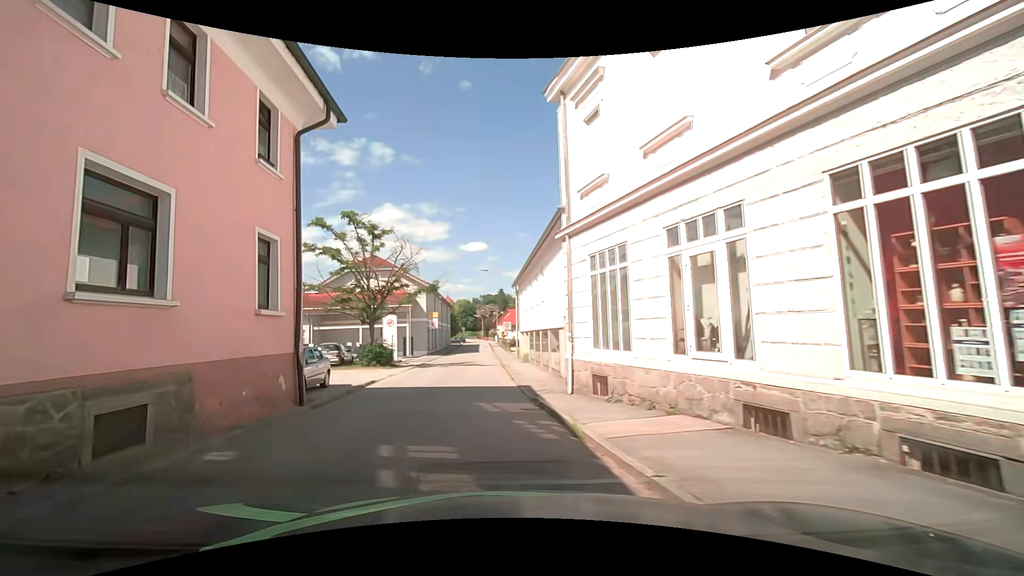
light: Day
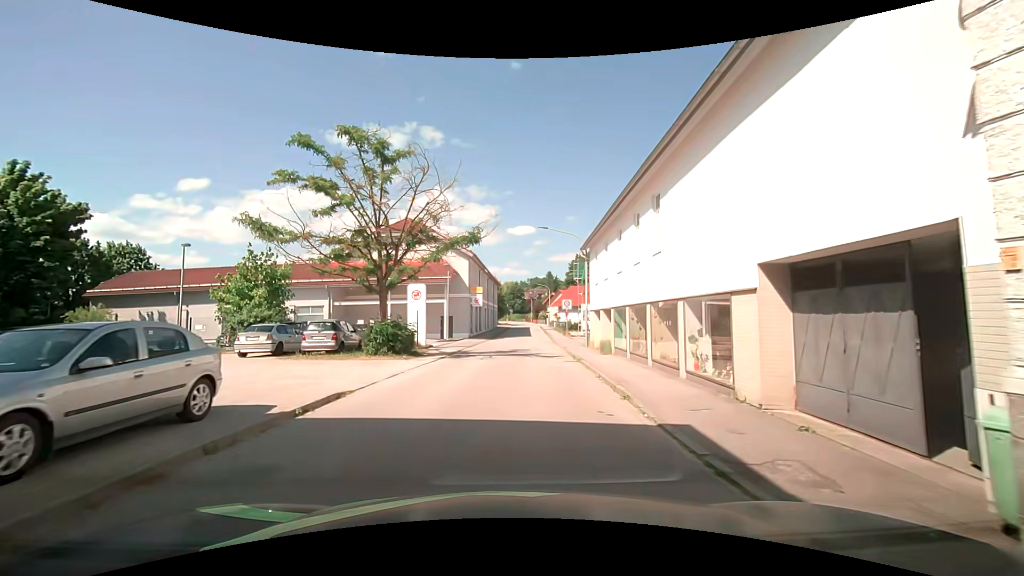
(-1.0, +10.8) m; -6°
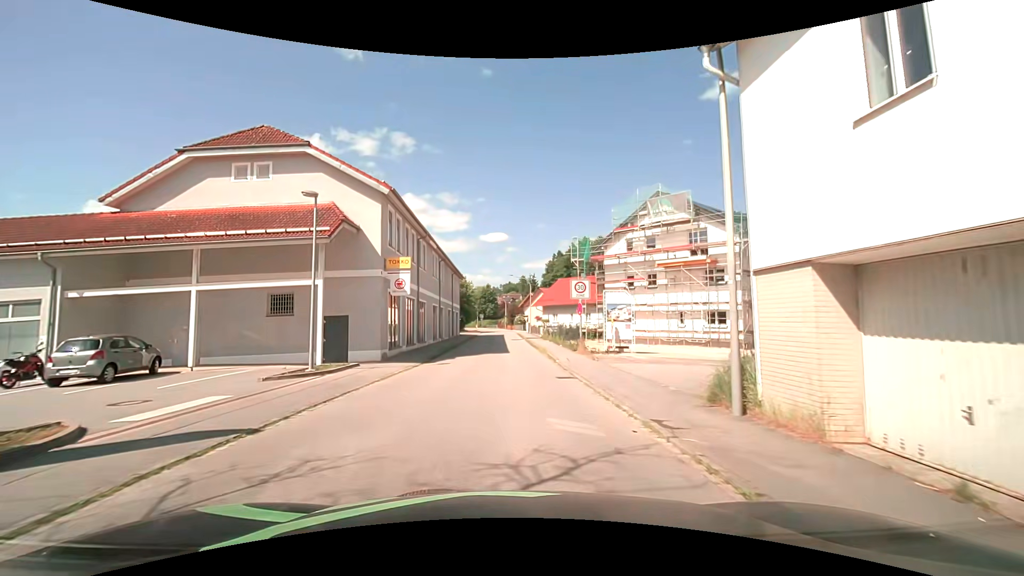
(+1.2, +23.3) m; +4°
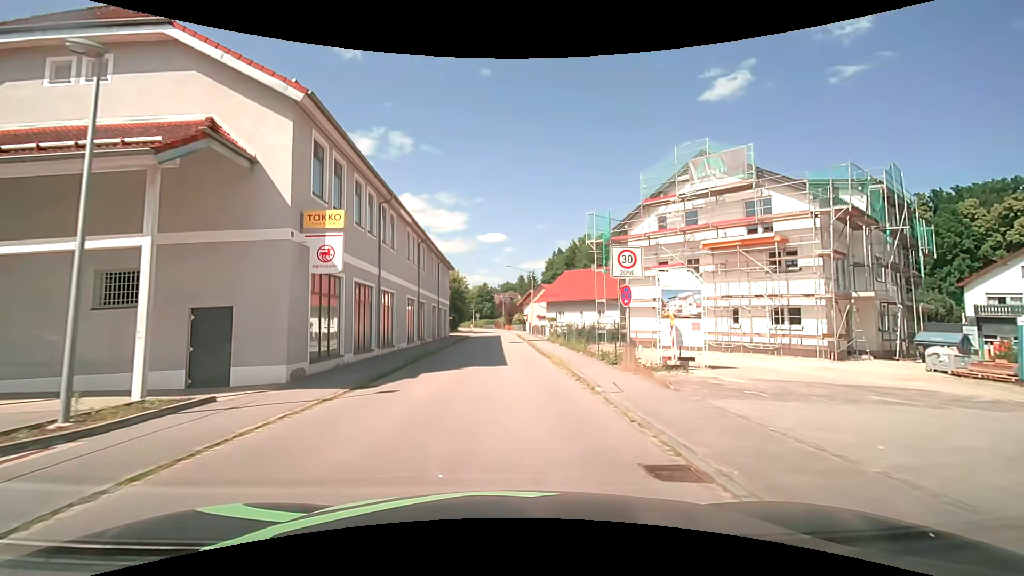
(0.0, +9.3) m; 0°
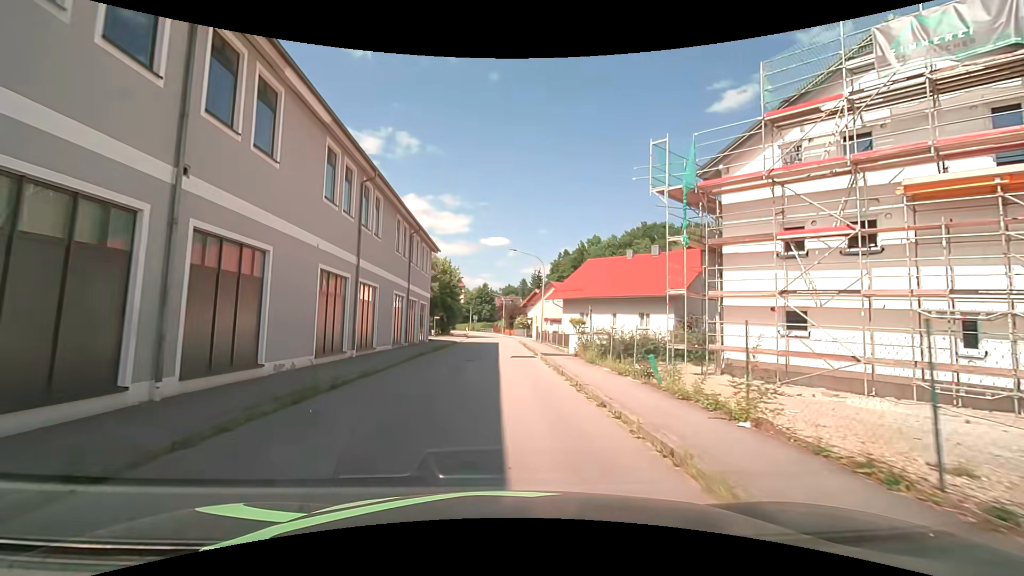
(0.0, +14.5) m; -1°
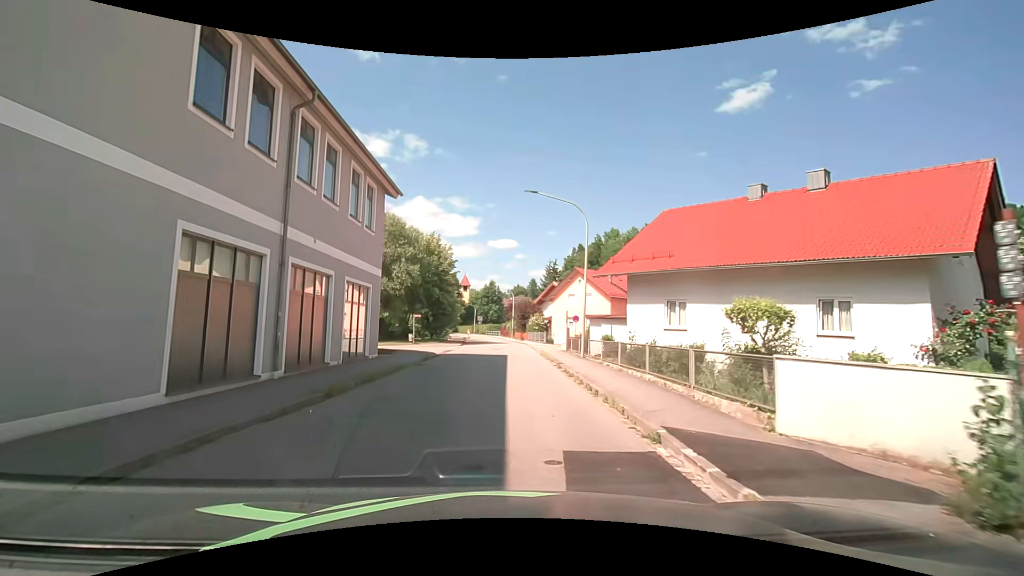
(0.0, +18.0) m; -1°
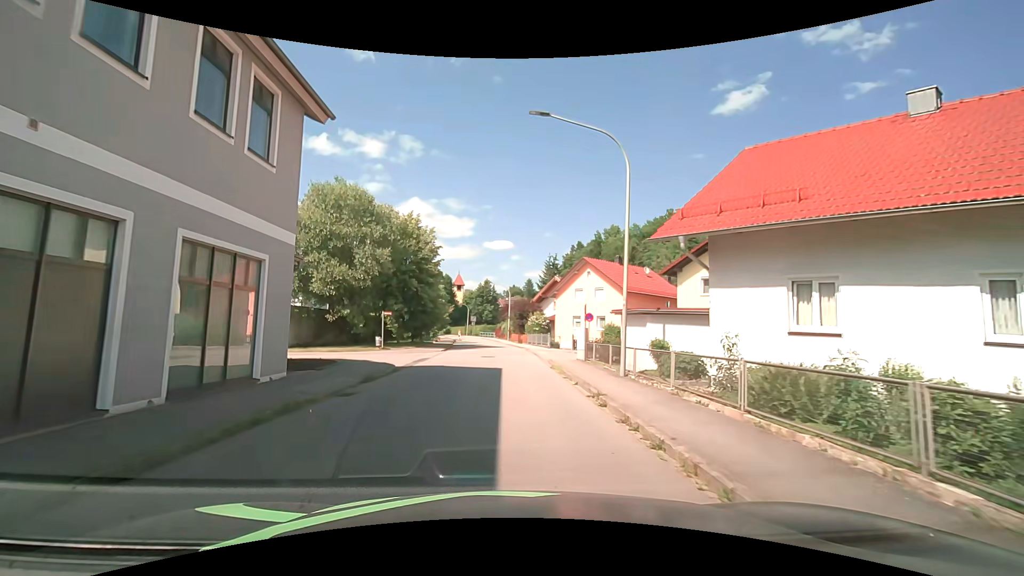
(+0.1, +8.6) m; +1°
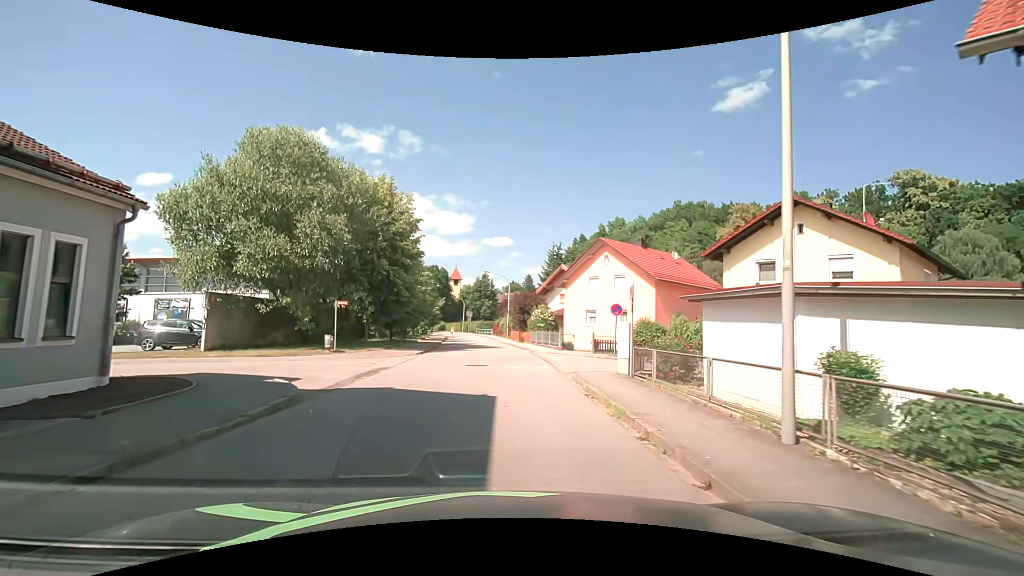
(0.0, +8.2) m; +1°
